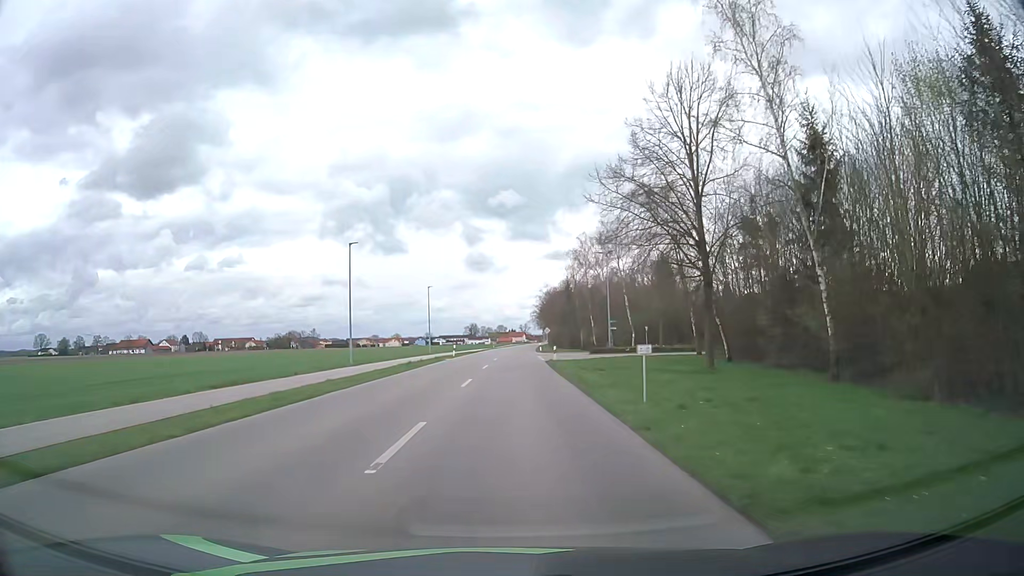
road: secondary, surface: asphalt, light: Day
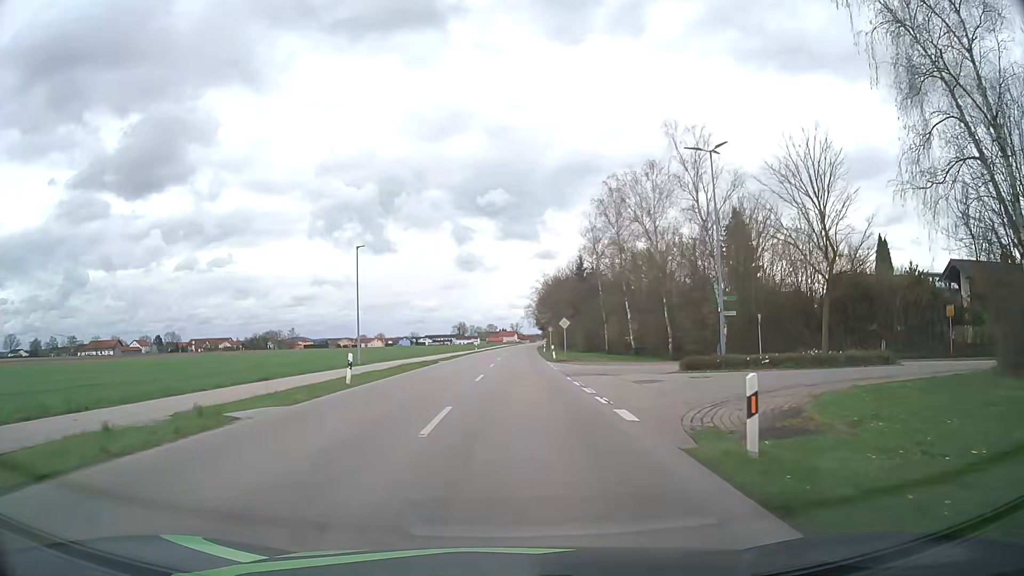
(+0.2, +34.9) m; +1°
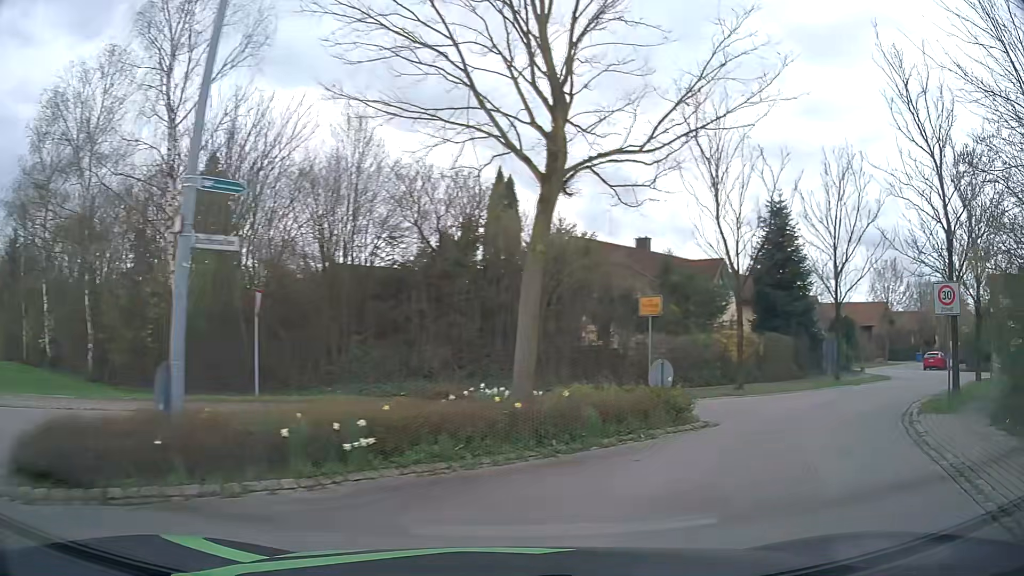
(+5.2, +20.6) m; +47°
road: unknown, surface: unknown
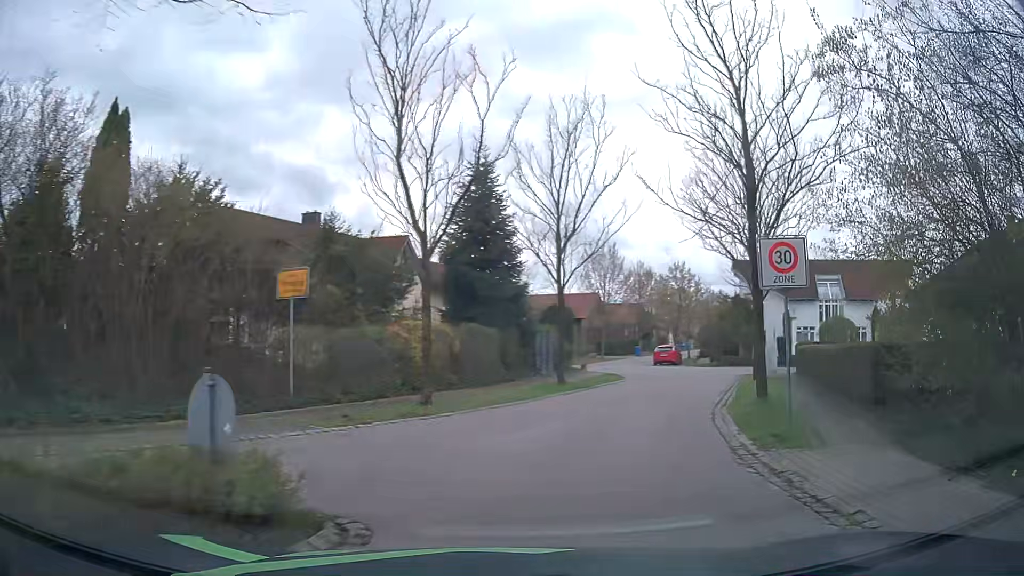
(+1.7, +7.0) m; +27°
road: residential
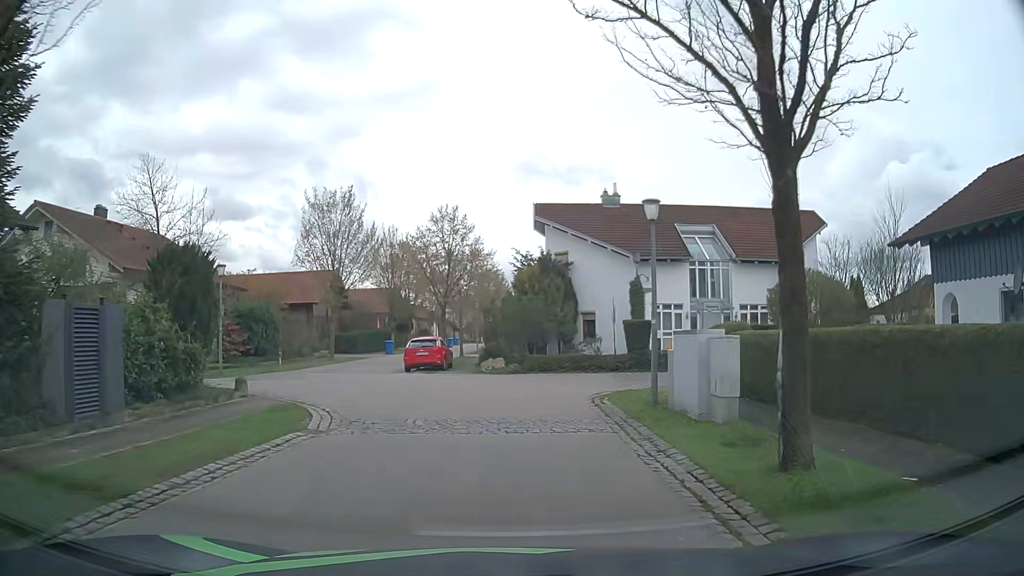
(+4.1, +19.7) m; +19°
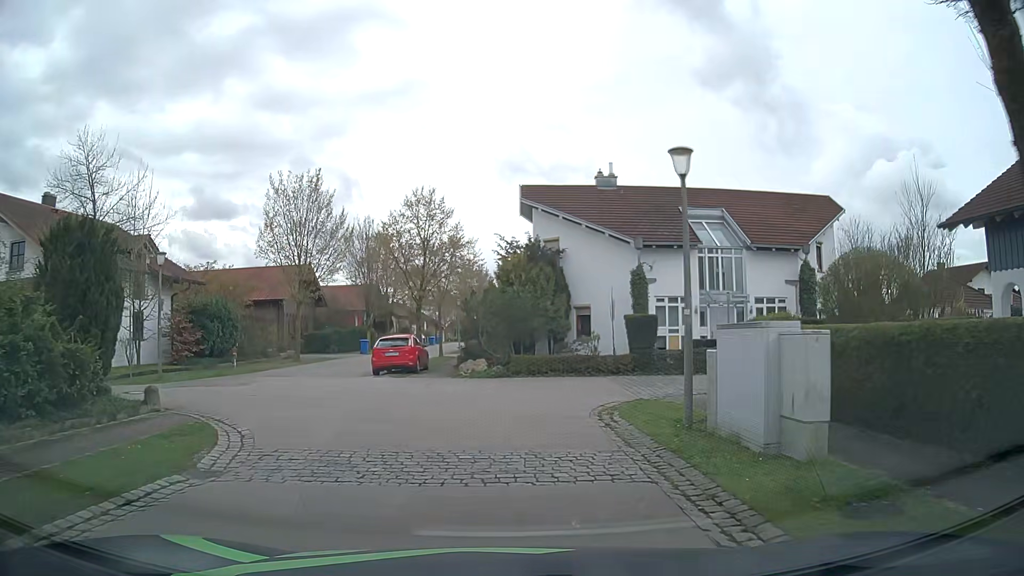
(0.0, +3.7) m; +1°
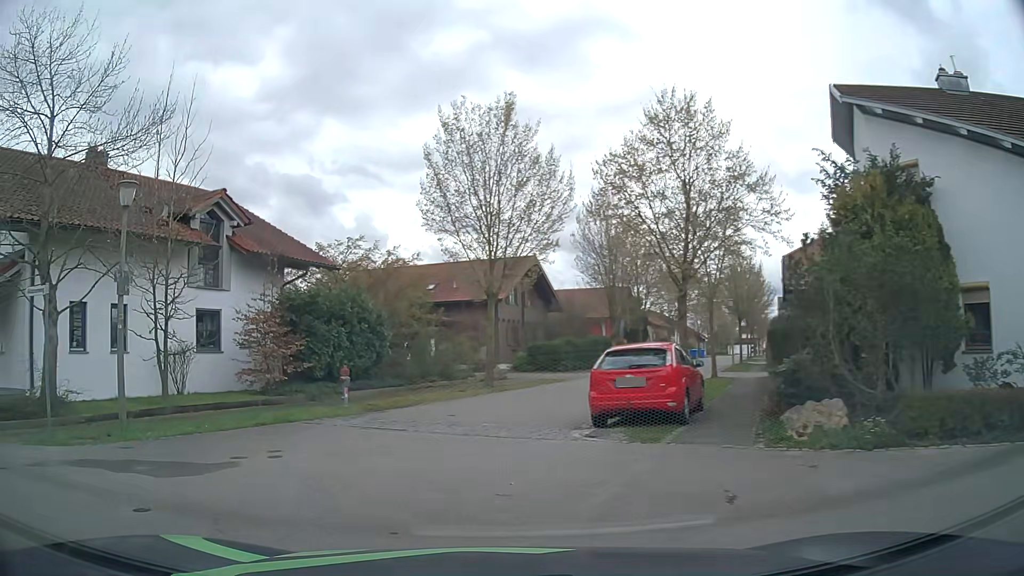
(-1.1, +13.1) m; -20°
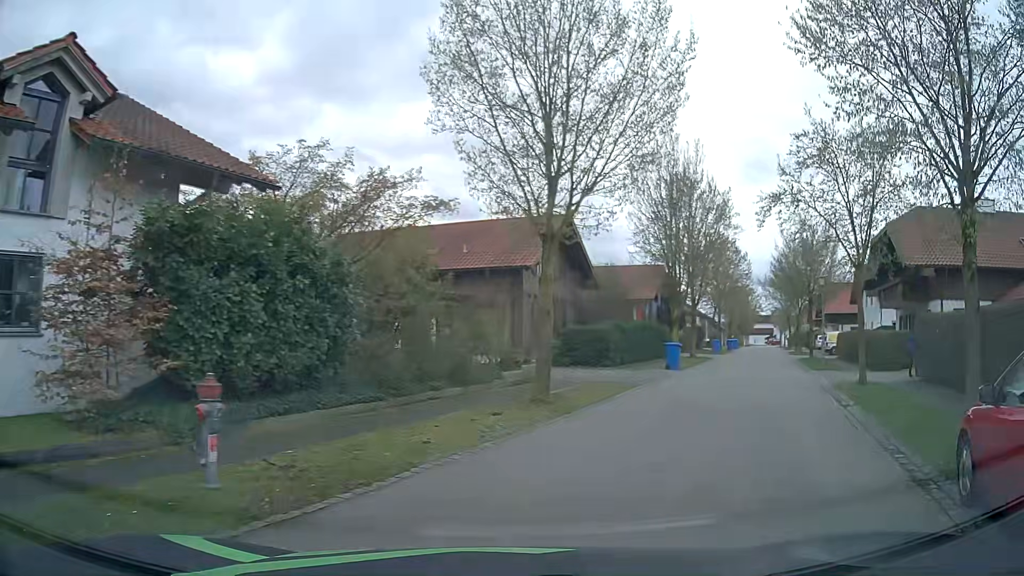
(-1.6, +10.4) m; -1°
(+2, +10) (+6, +19) (+10, +28) (+14, +37) (+18, +46) (+22, +56) (+26, +65) (+29, +74) (+33, +84) (+37, +93) m
